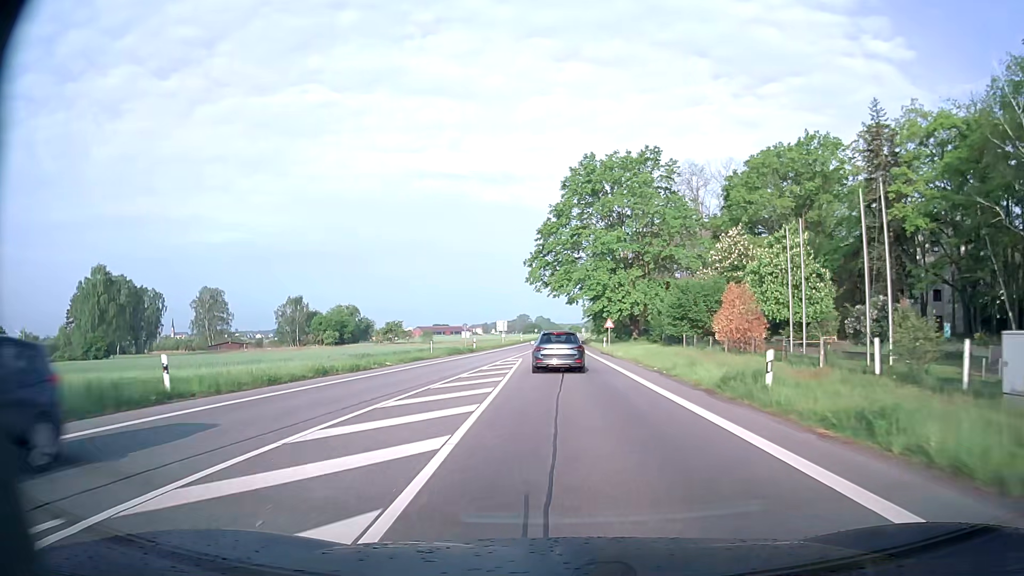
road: secondary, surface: asphalt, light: Day
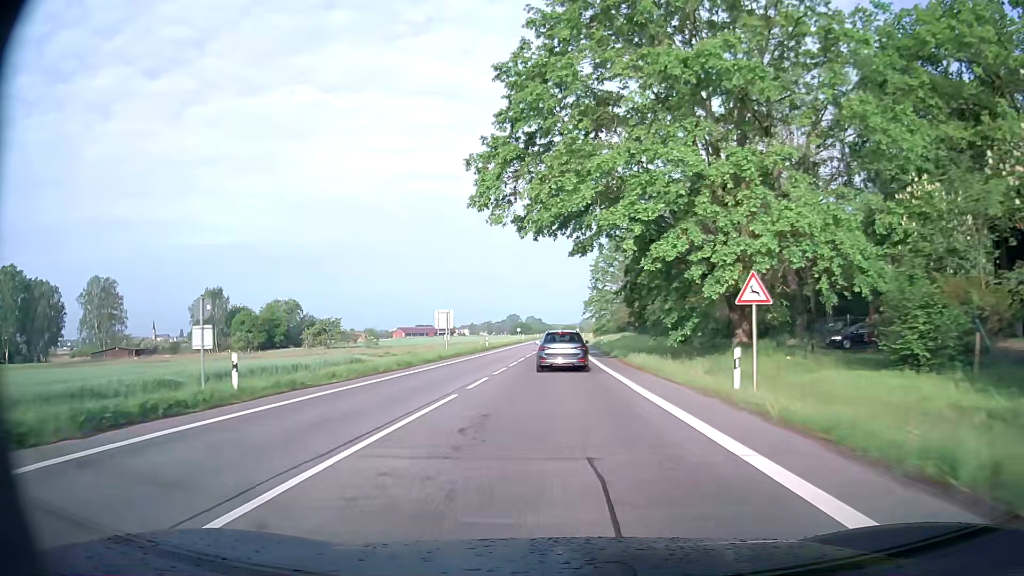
(0.0, +47.4) m; +1°
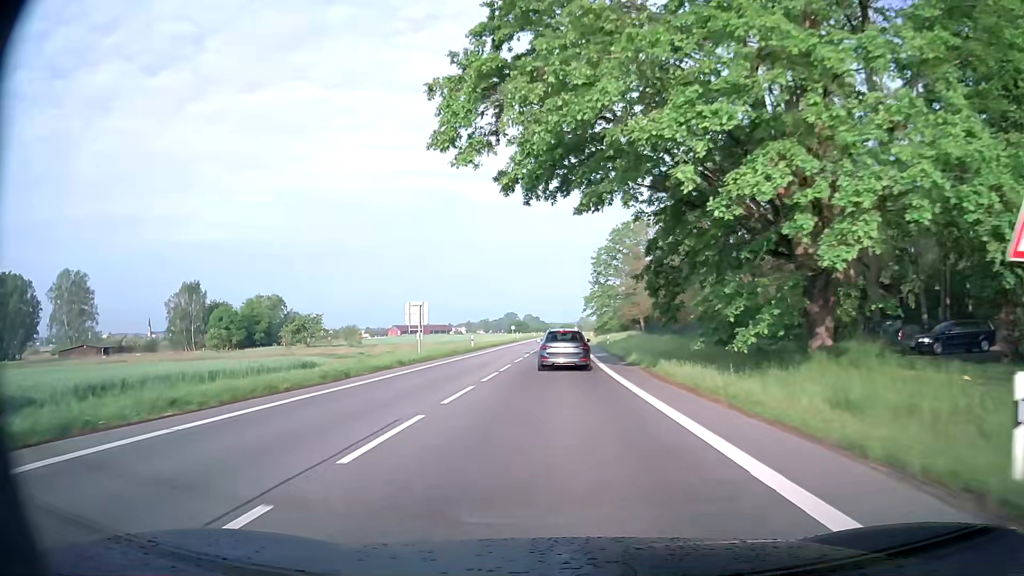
(0.0, +10.2) m; 0°
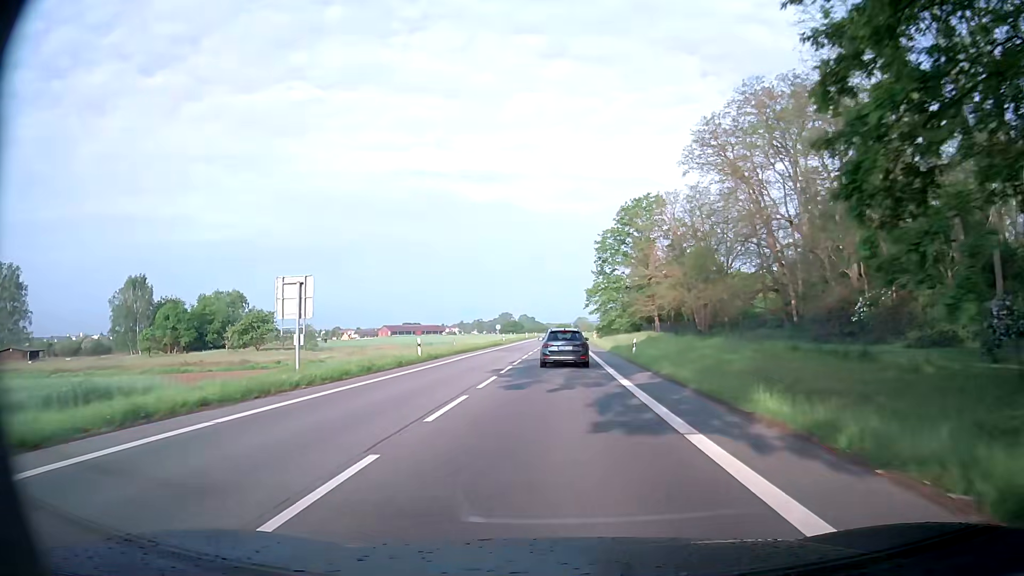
(+0.1, +20.8) m; 0°
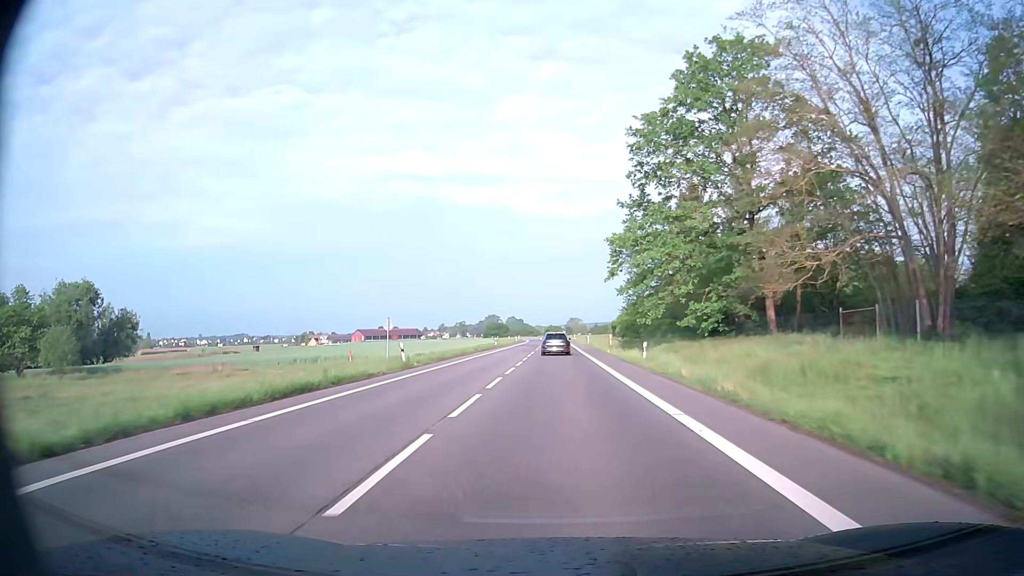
(+0.8, +53.2) m; +1°
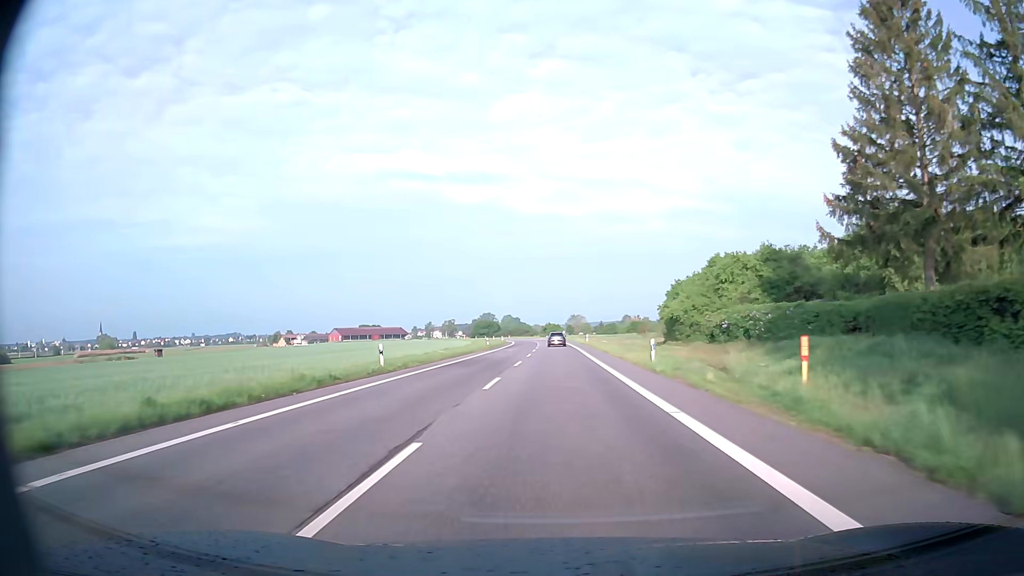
(0.0, +54.6) m; 0°
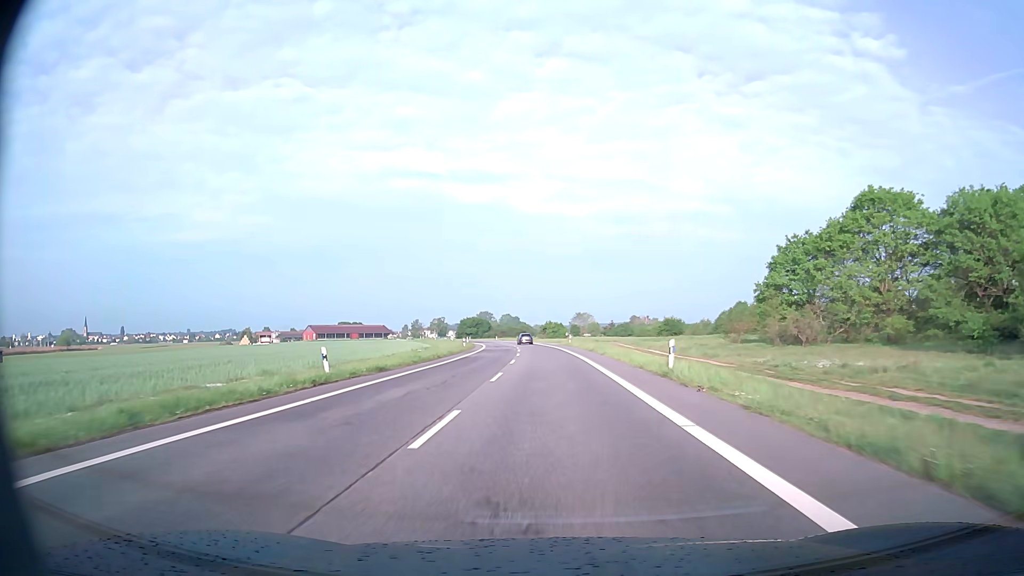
(+0.1, +55.8) m; 0°
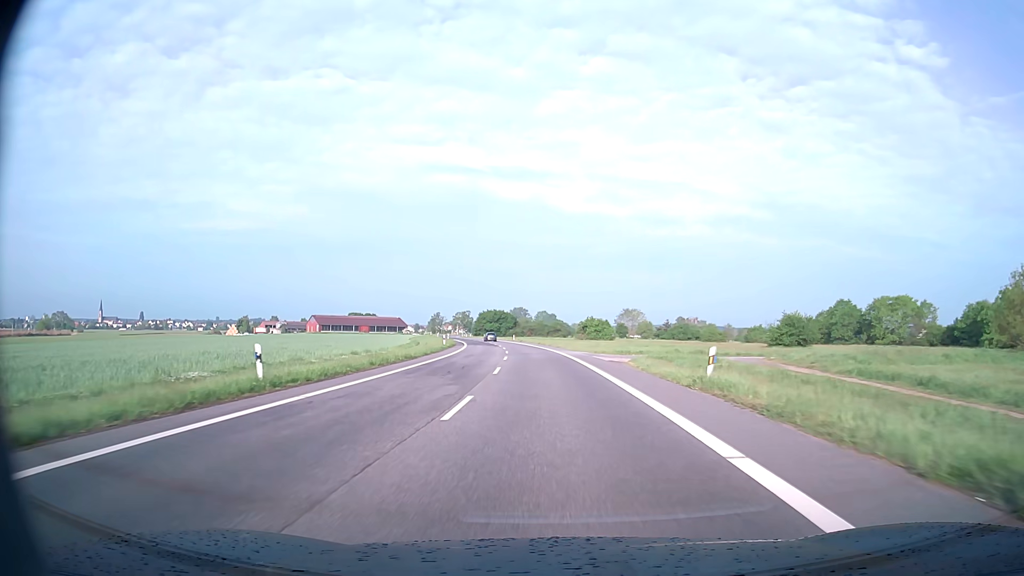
(-1.1, +56.6) m; -3°
(0, +10) (0, +20) (-1, +30) (-1, +40) (-2, +50) (-3, +60) (-4, +70) (-5, +80) (-6, +90) (-8, +100) m
